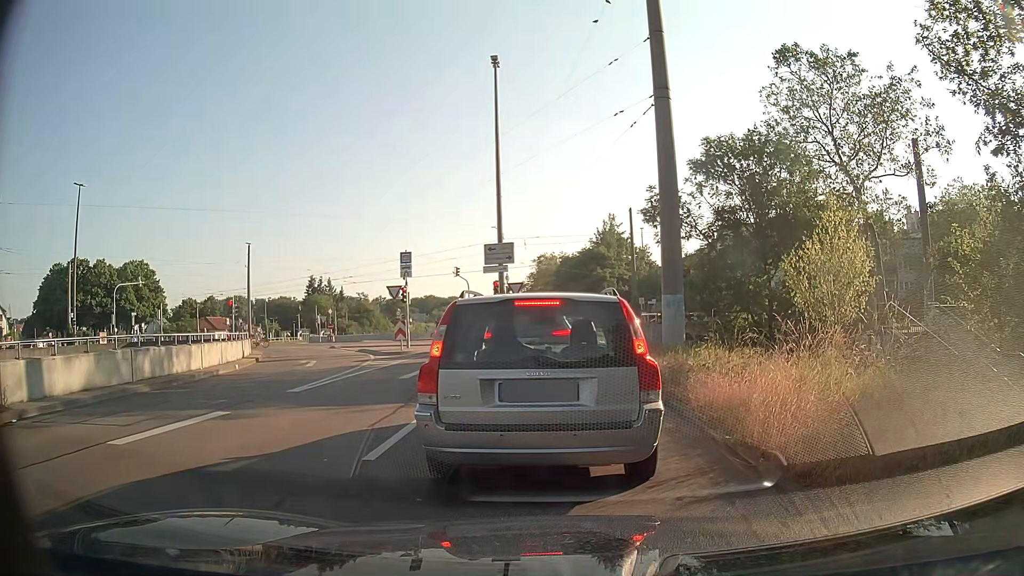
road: trunk_link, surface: asphalt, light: Day
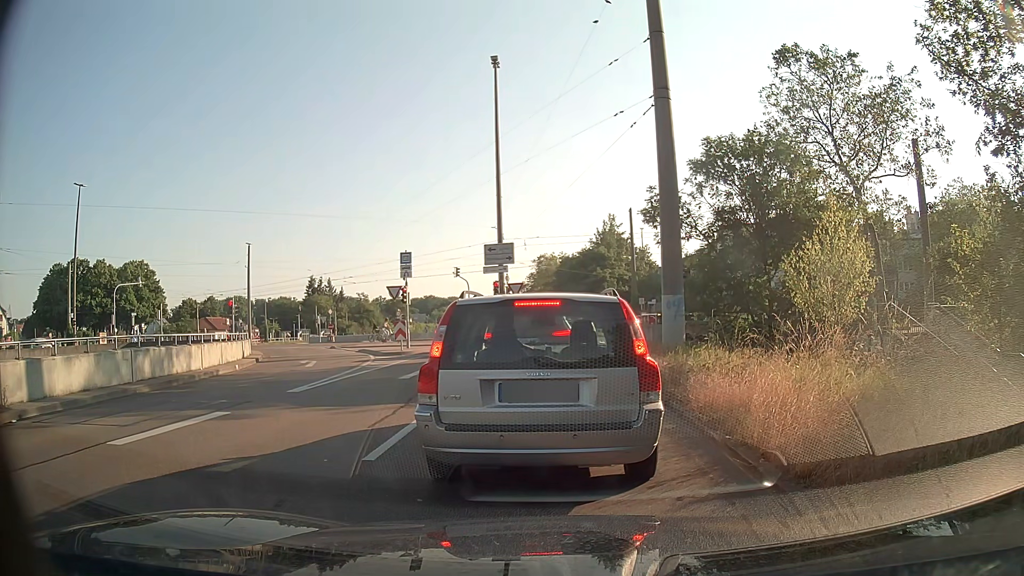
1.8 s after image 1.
(0.0, +0.1) m; 0°
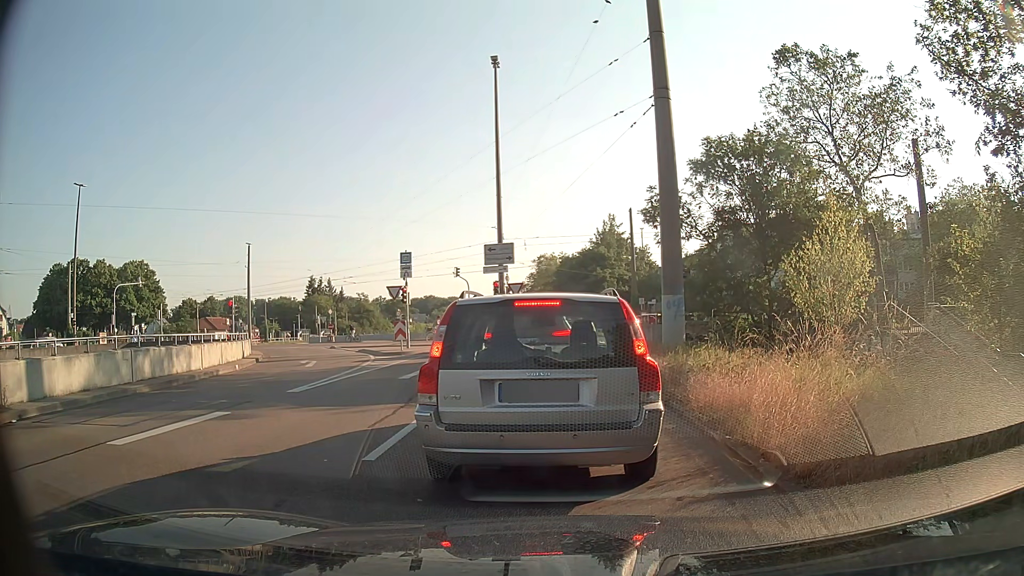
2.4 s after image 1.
(0.0, 0.0) m; 0°
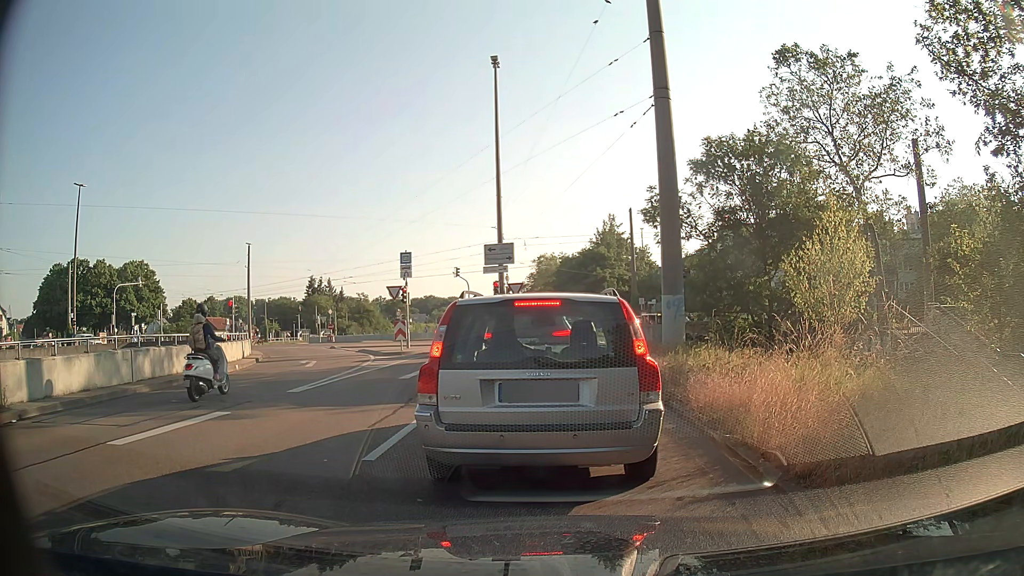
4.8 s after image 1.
(0.0, 0.0) m; 0°
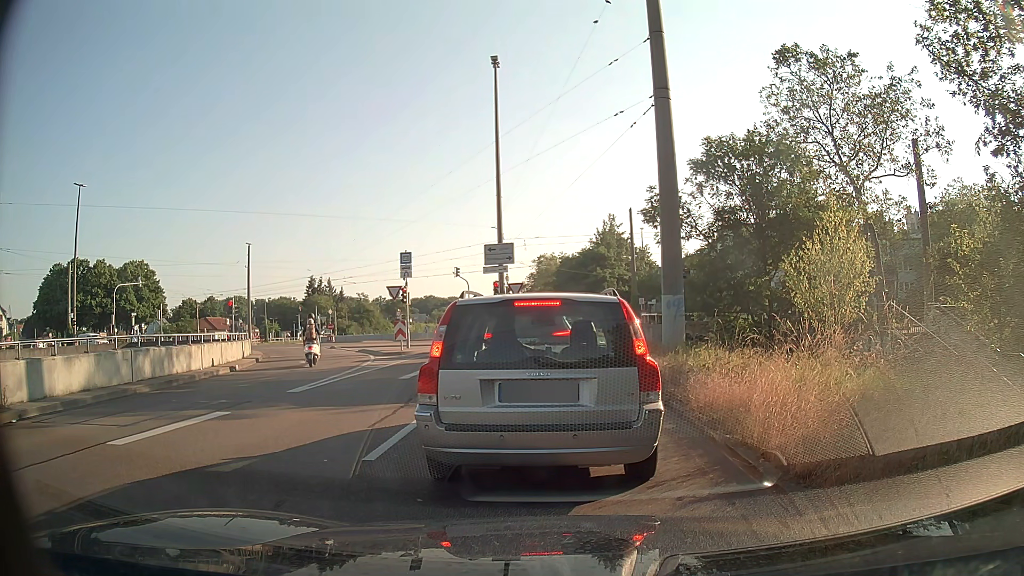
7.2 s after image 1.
(0.0, 0.0) m; 0°
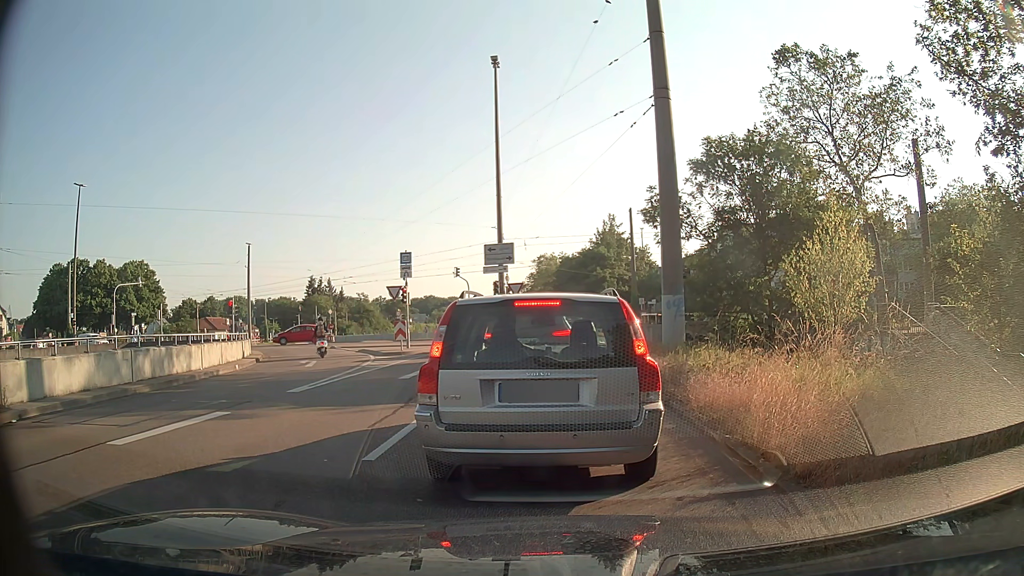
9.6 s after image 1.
(0.0, 0.0) m; 0°
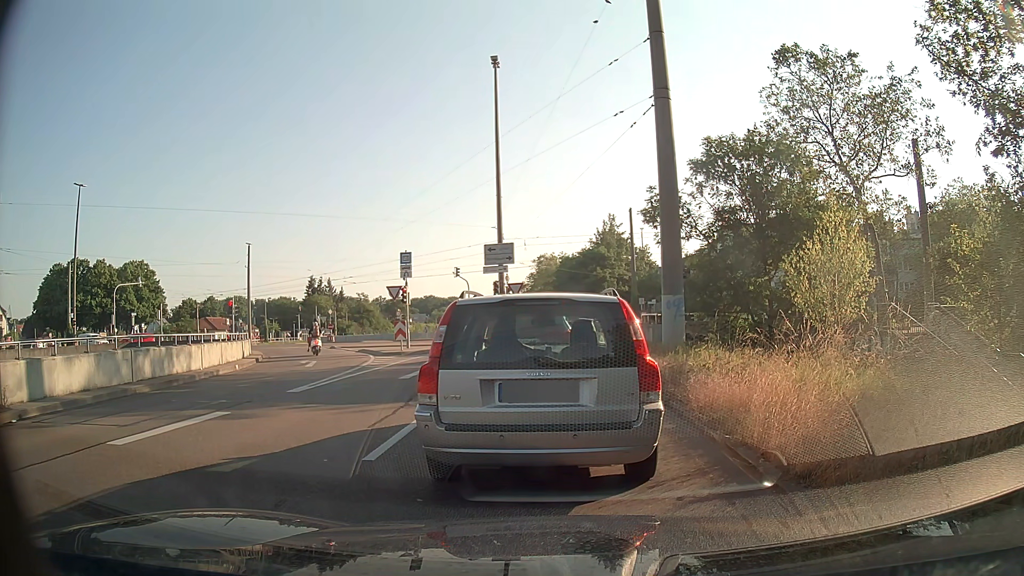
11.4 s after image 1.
(0.0, 0.0) m; 0°
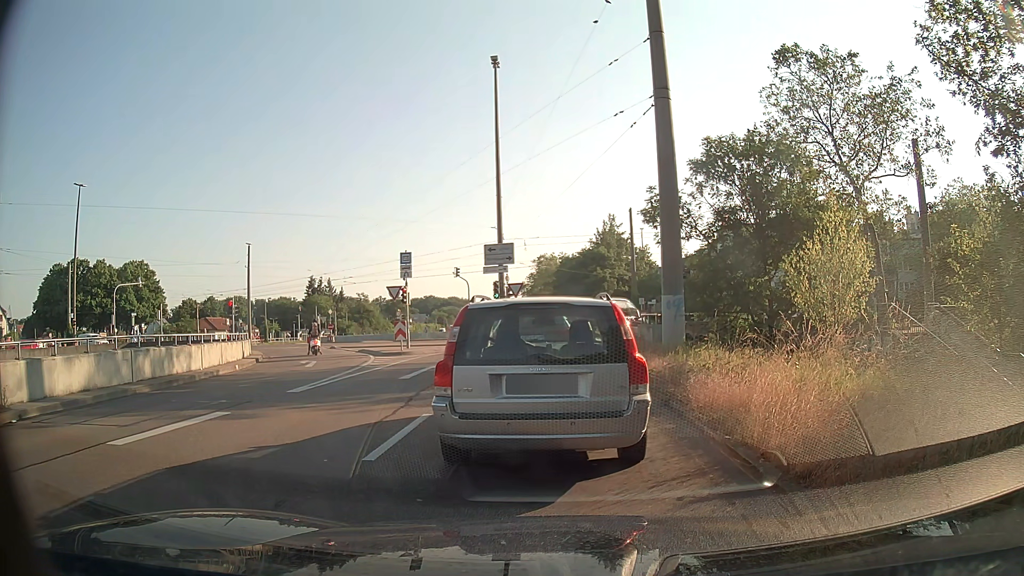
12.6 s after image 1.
(0.0, 0.0) m; 0°
